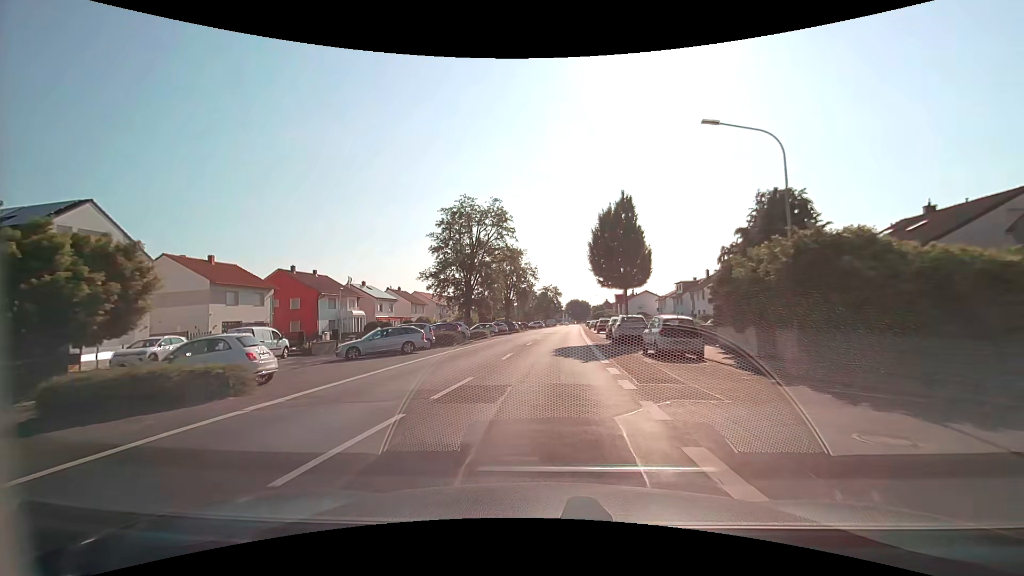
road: secondary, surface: asphalt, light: Day
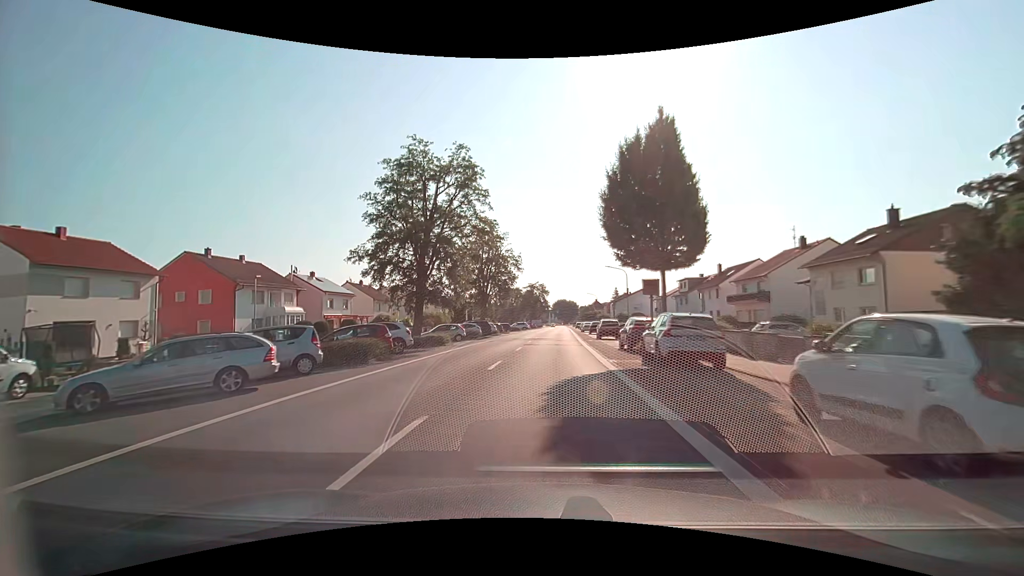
(+0.2, +13.6) m; +2°
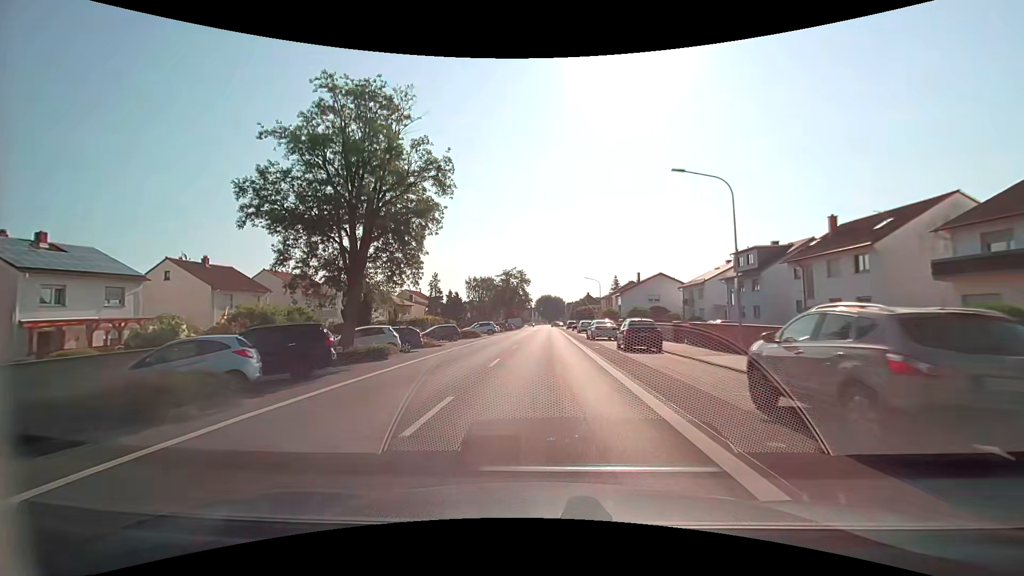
(+0.6, +35.1) m; +1°
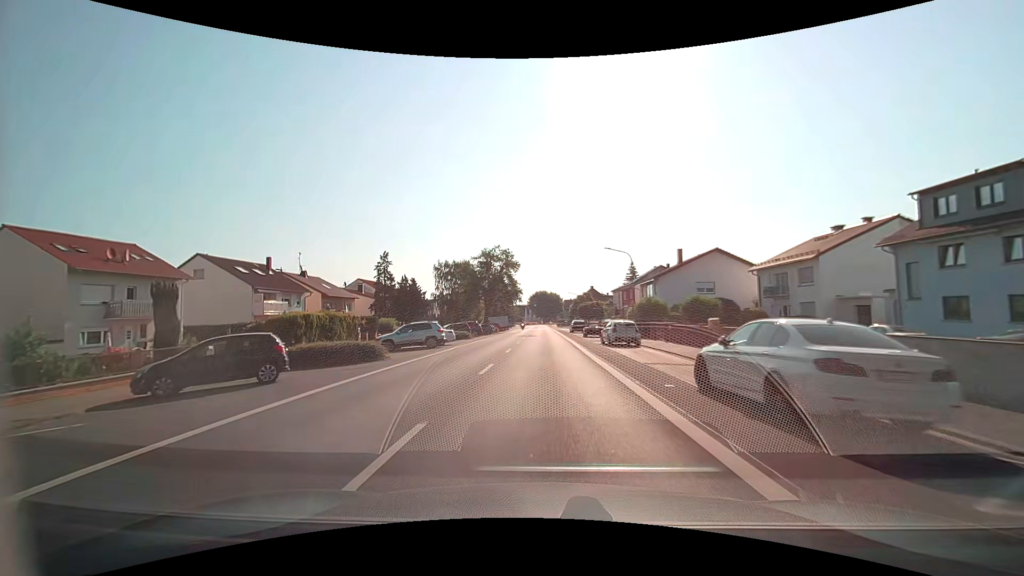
(+0.2, +29.4) m; +1°
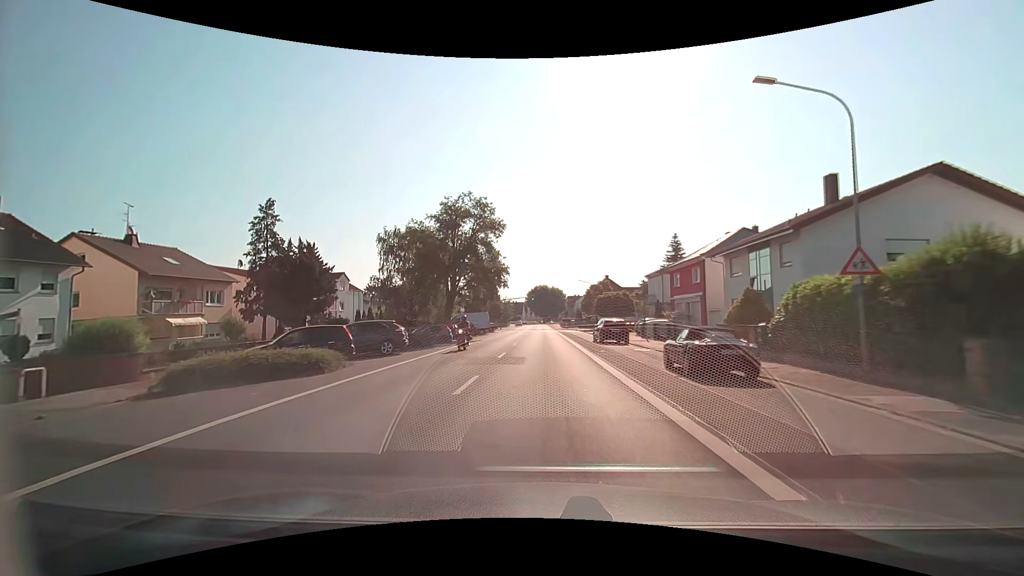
(0.0, +30.6) m; 0°
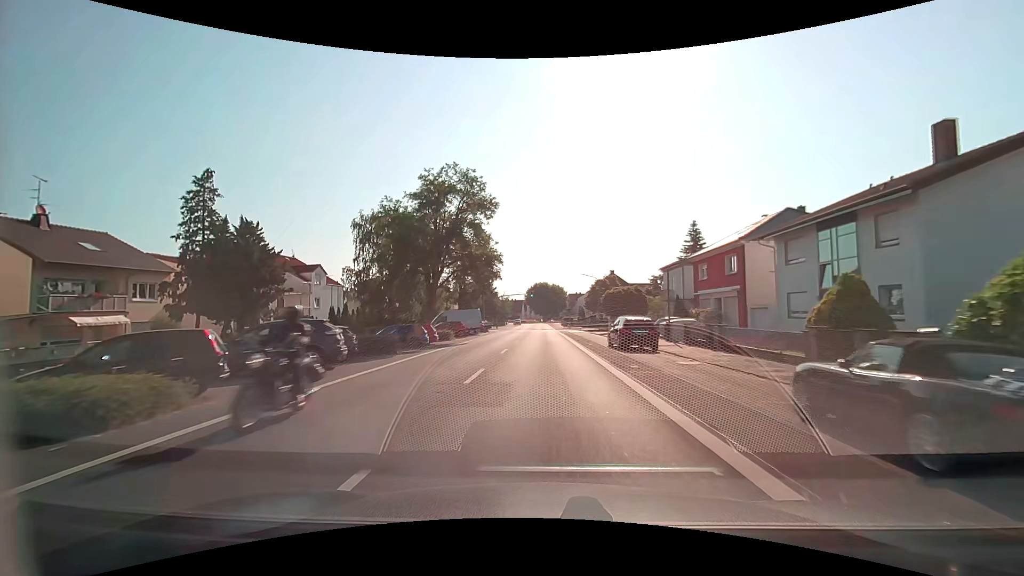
(0.0, +7.8) m; 0°
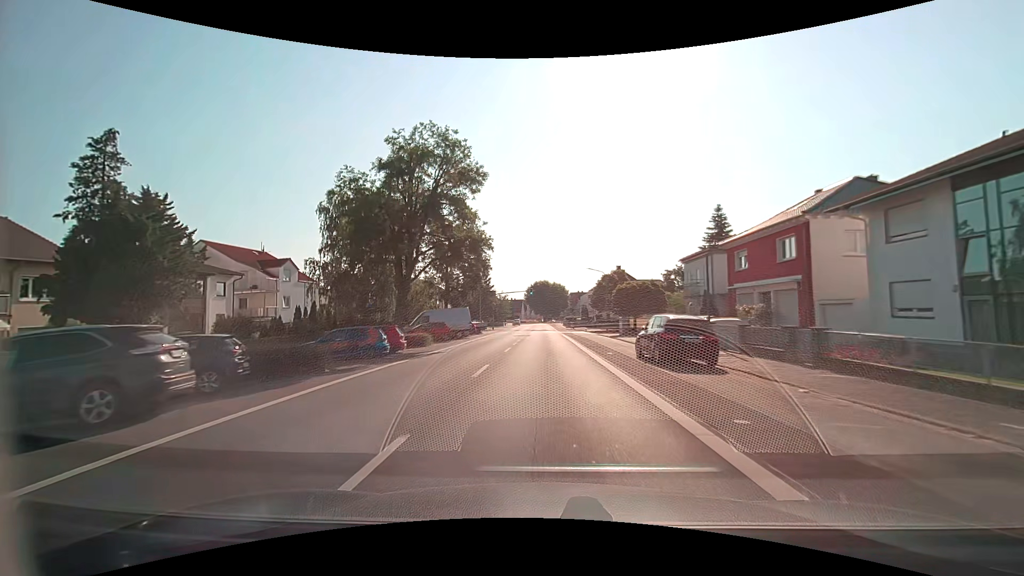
(0.0, +7.8) m; 0°
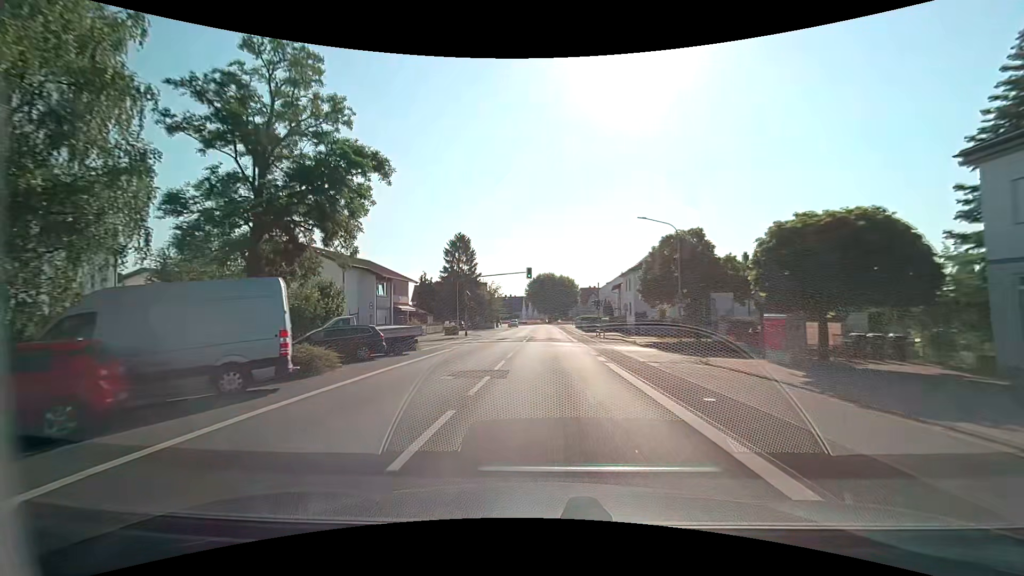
(-0.1, +30.7) m; -1°
(0, +10) (0, +20) (0, +30) (+1, +40) (+1, +50) (+1, +60) (+1, +70) (+1, +80) (+1, +90) (+1, +100) m
